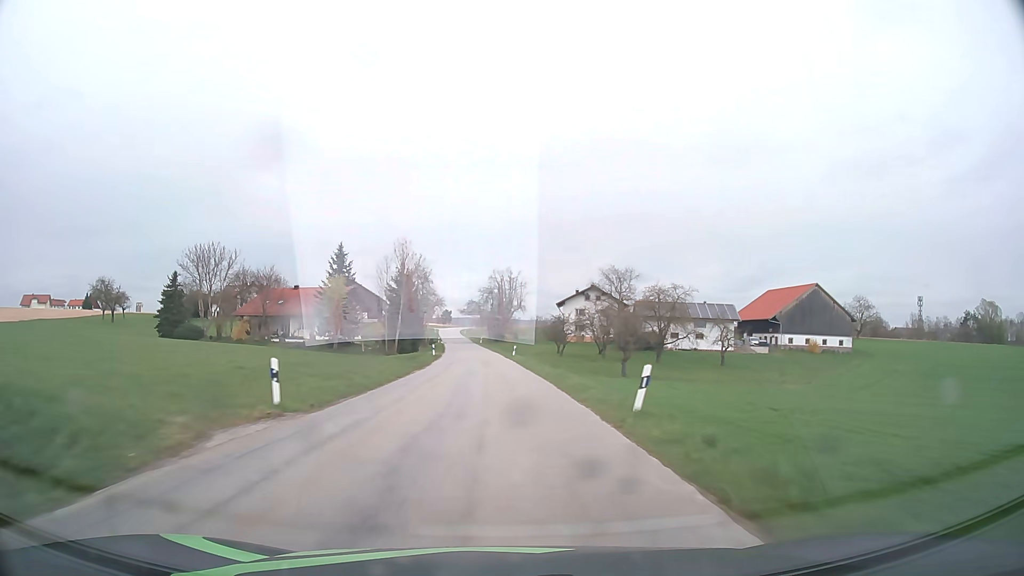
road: tertiary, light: Day
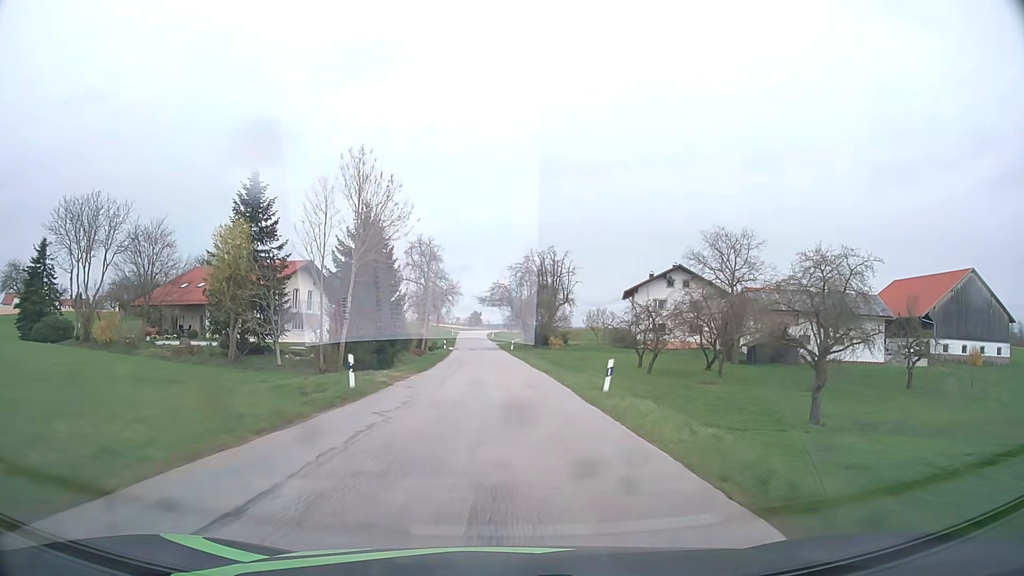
(-1.0, +39.4) m; -3°
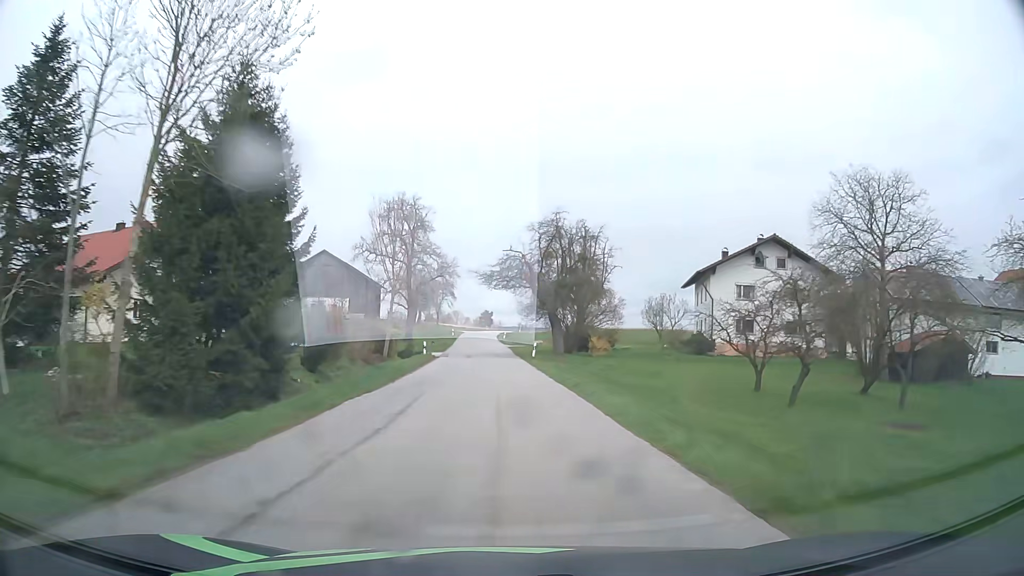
(-0.3, +25.7) m; -1°
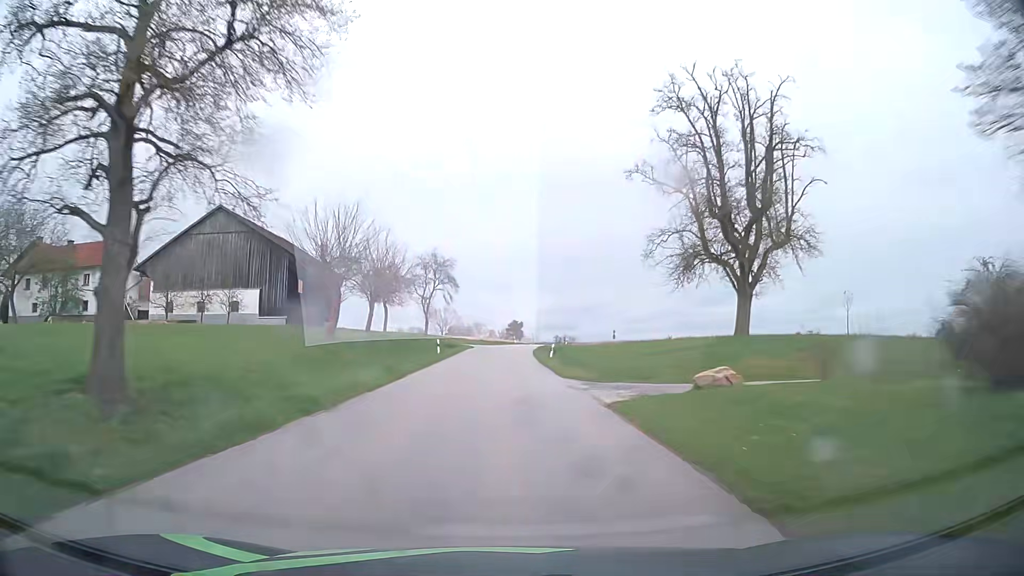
(-1.1, +50.1) m; -2°
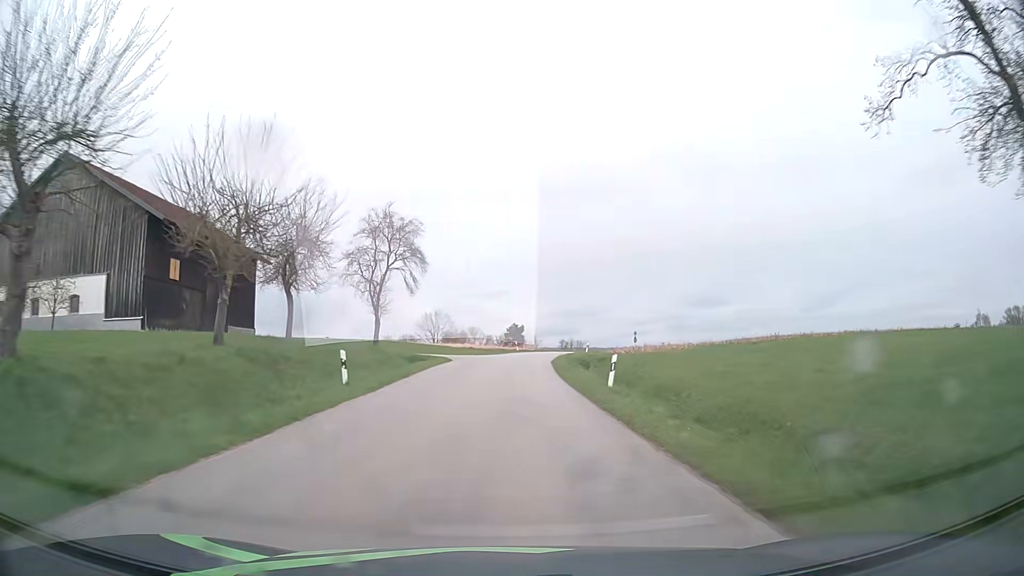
(-0.3, +24.4) m; -1°
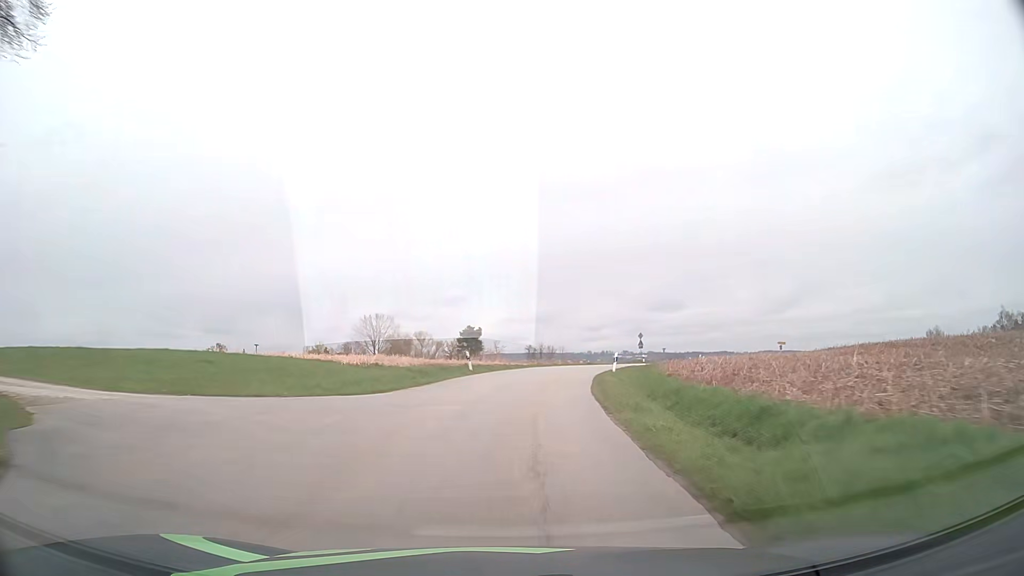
(+0.6, +34.8) m; +3°
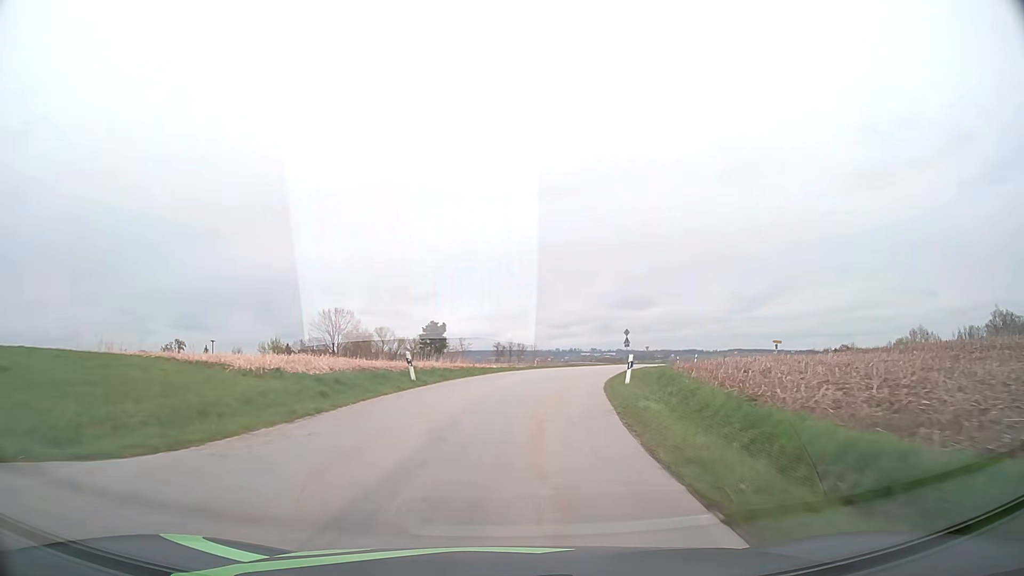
(+0.2, +10.9) m; +3°
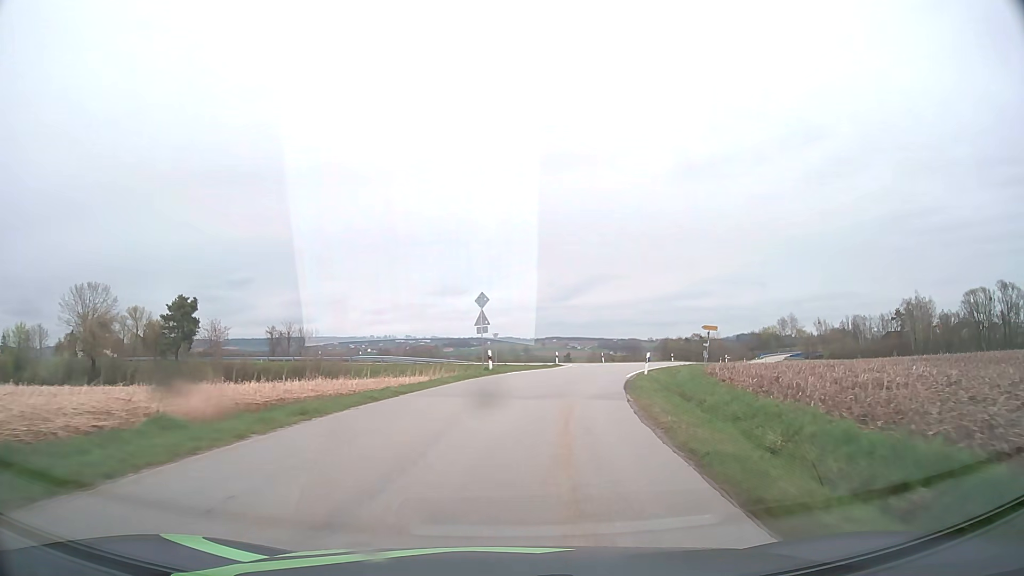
(+4.9, +39.6) m; +15°
(0, +10) (+2, +20) (+4, +30) (+6, +39) (+10, +49) (+13, +58) (+8, +67) (-1, +71) (-10, +74) (-20, +78) m
